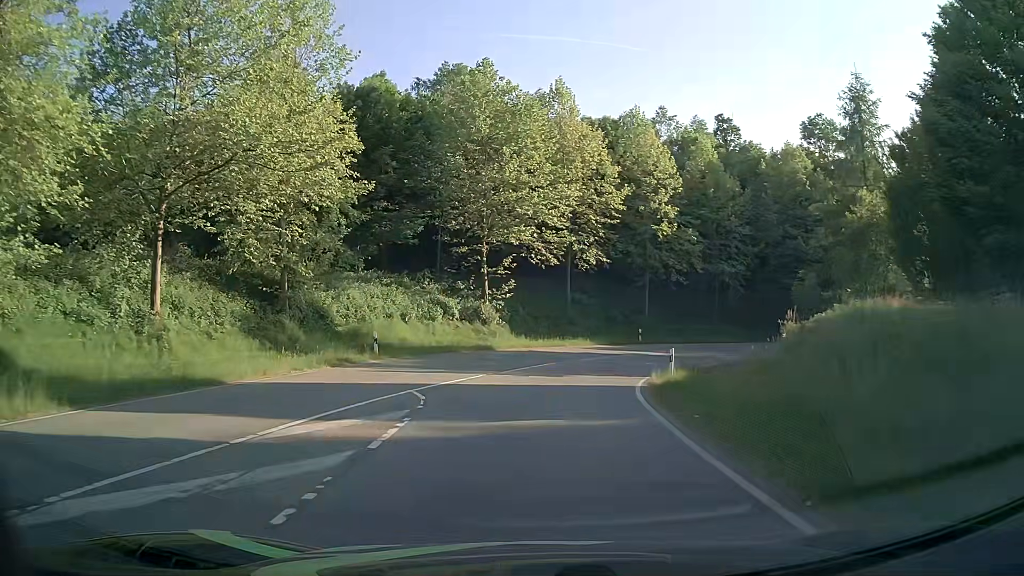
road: primary_link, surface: asphalt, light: Day
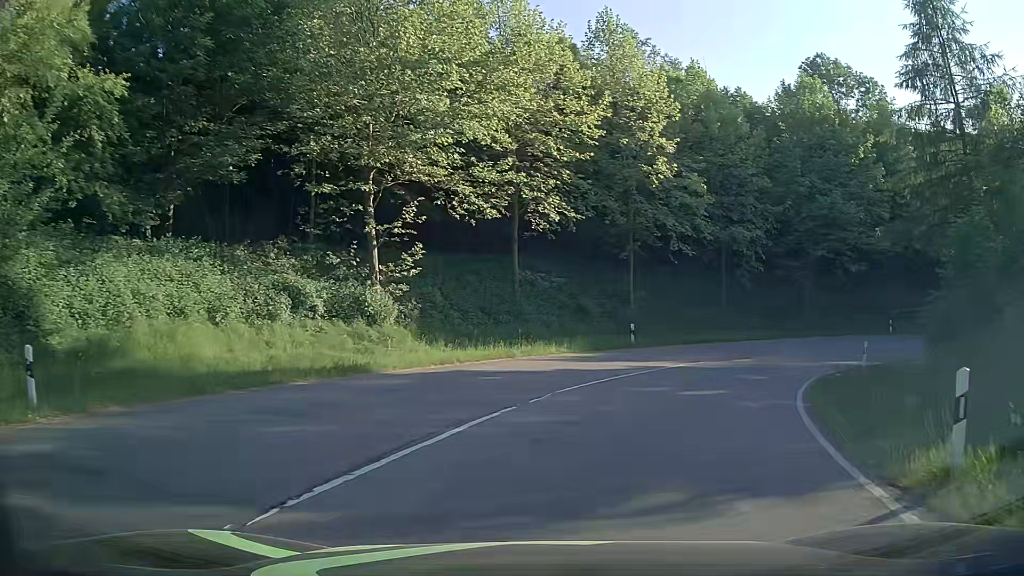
(+0.4, +17.9) m; +6°
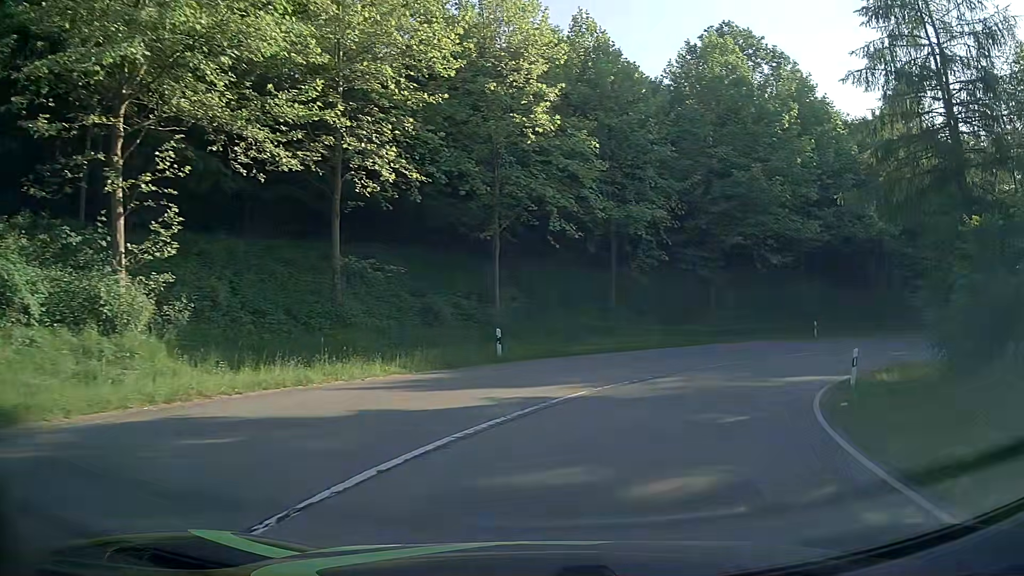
(+0.8, +8.7) m; +11°
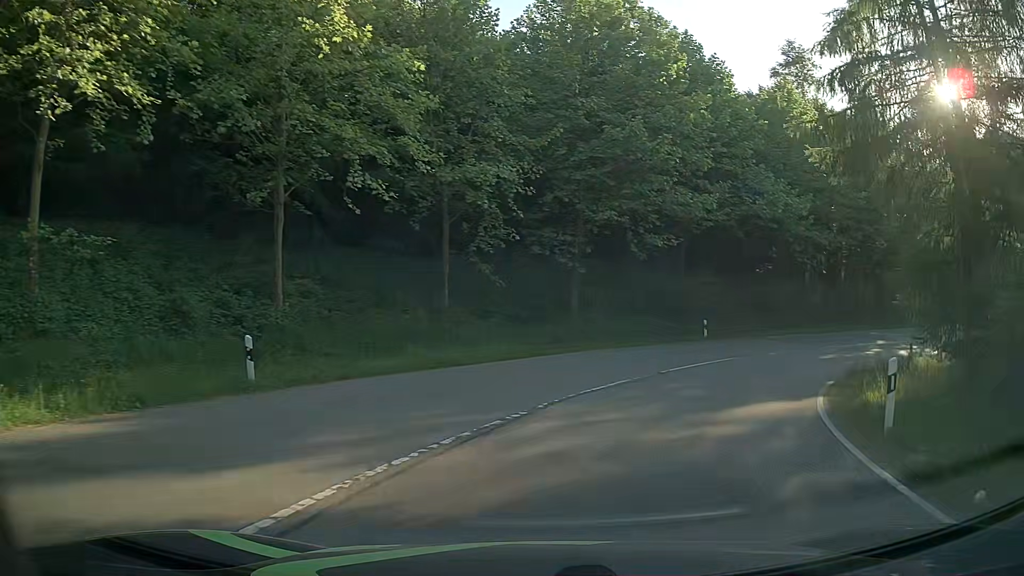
(+1.0, +8.4) m; +13°
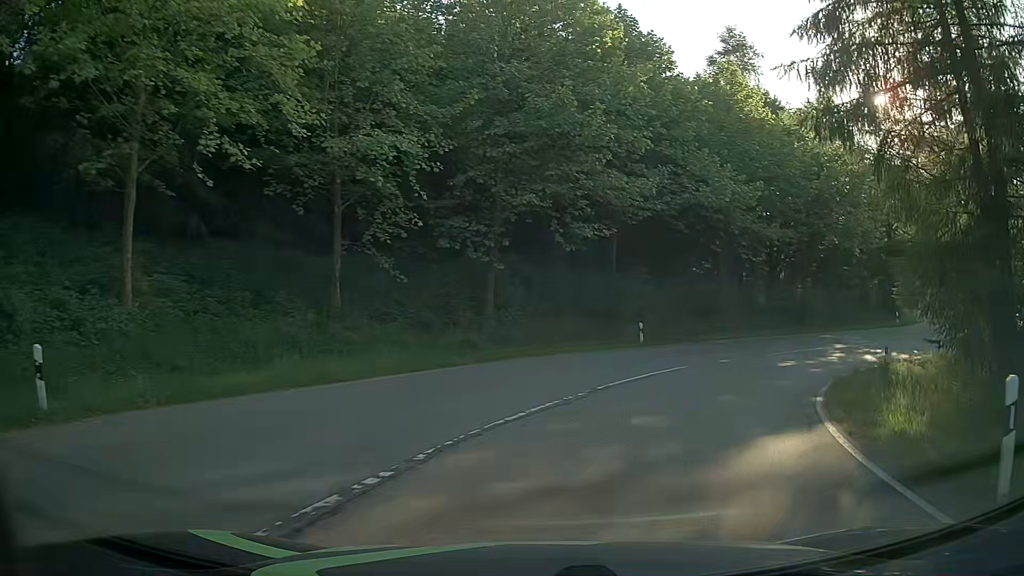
(+0.3, +4.2) m; +6°
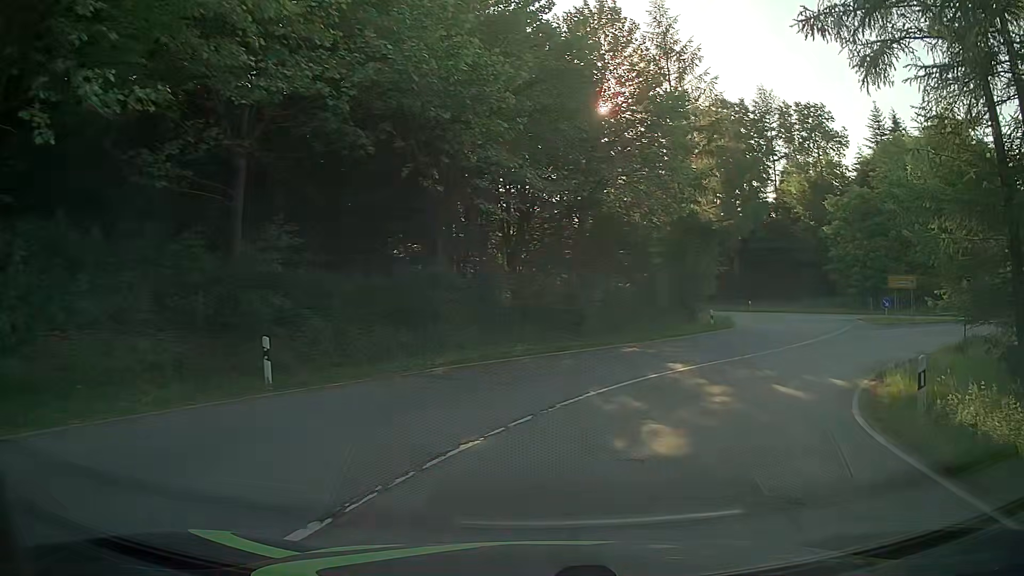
(+3.6, +16.5) m; +25°
